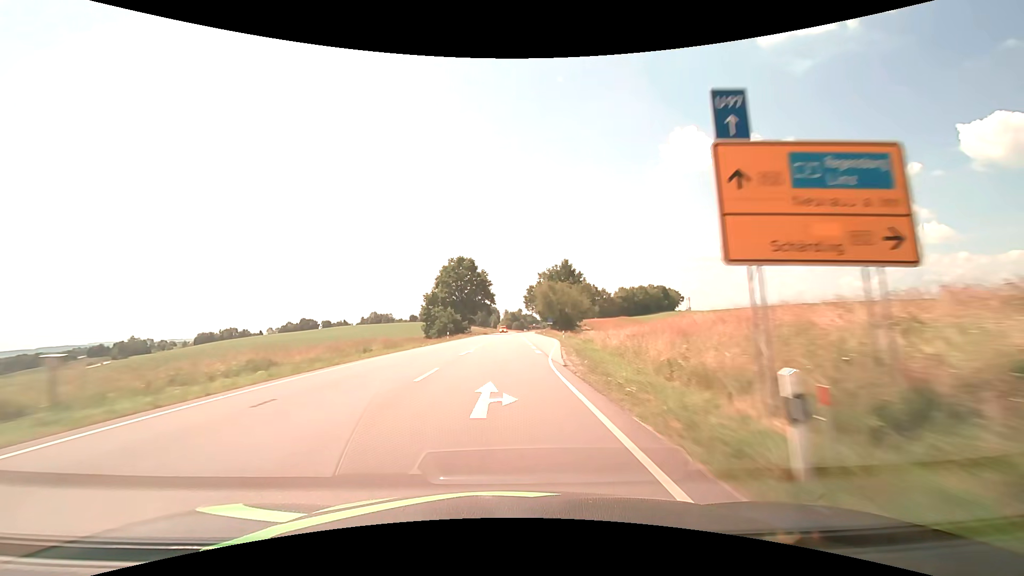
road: secondary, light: Day
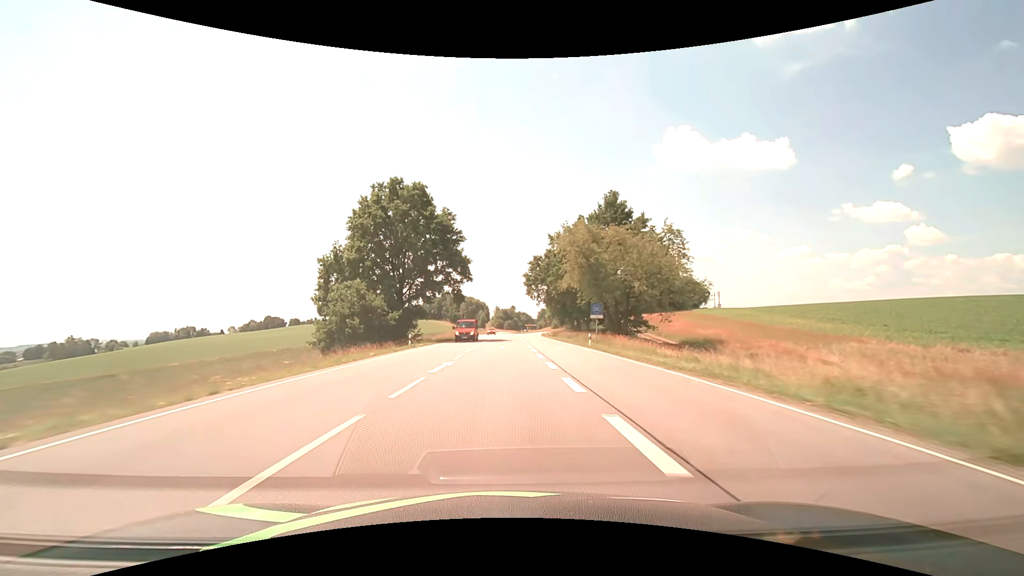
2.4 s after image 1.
(+0.6, +63.3) m; +1°
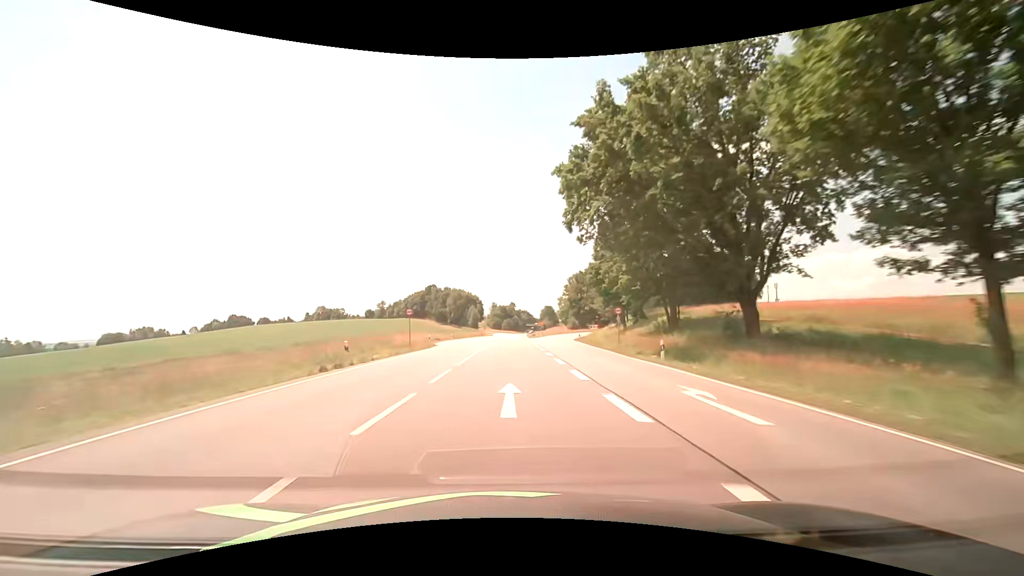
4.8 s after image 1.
(-0.1, +63.4) m; 0°
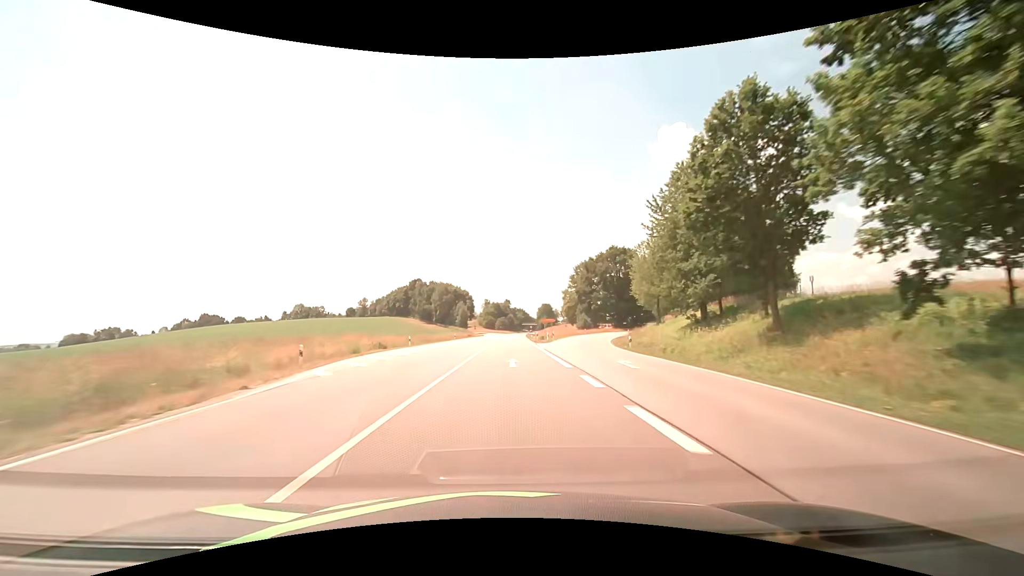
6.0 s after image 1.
(+0.2, +31.7) m; +1°
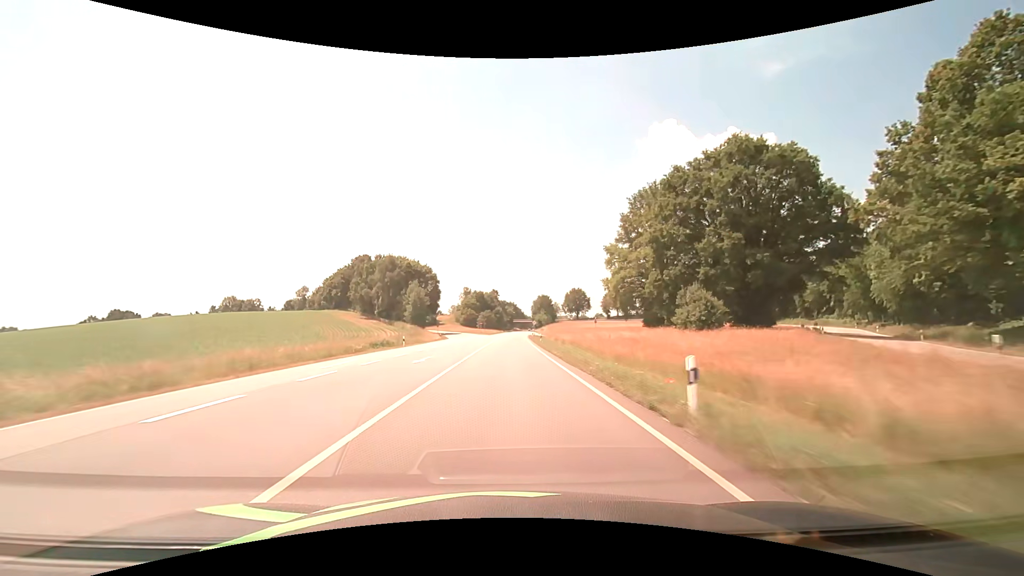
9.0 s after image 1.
(+0.9, +79.3) m; +1°
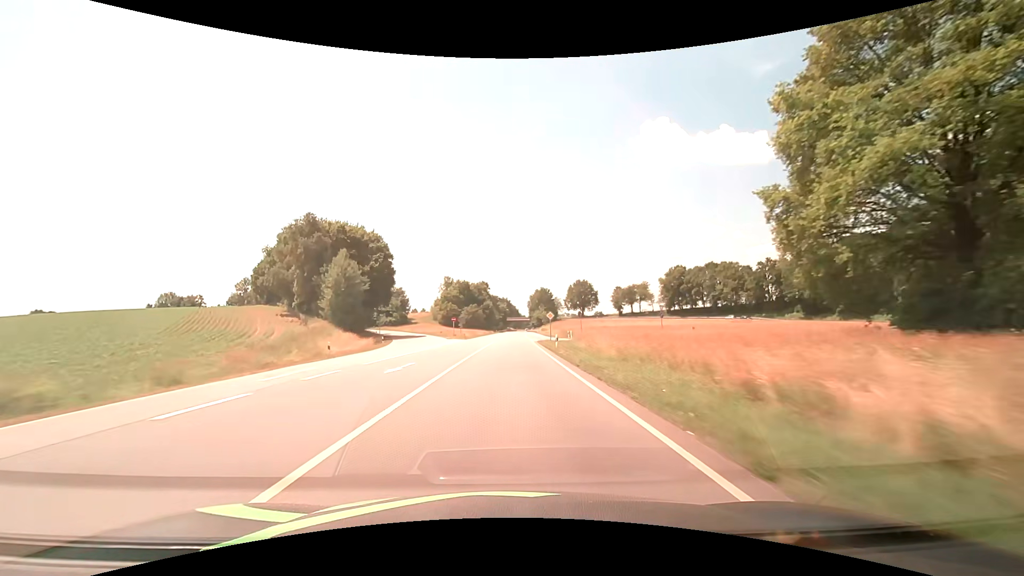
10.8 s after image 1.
(+0.3, +47.6) m; +1°
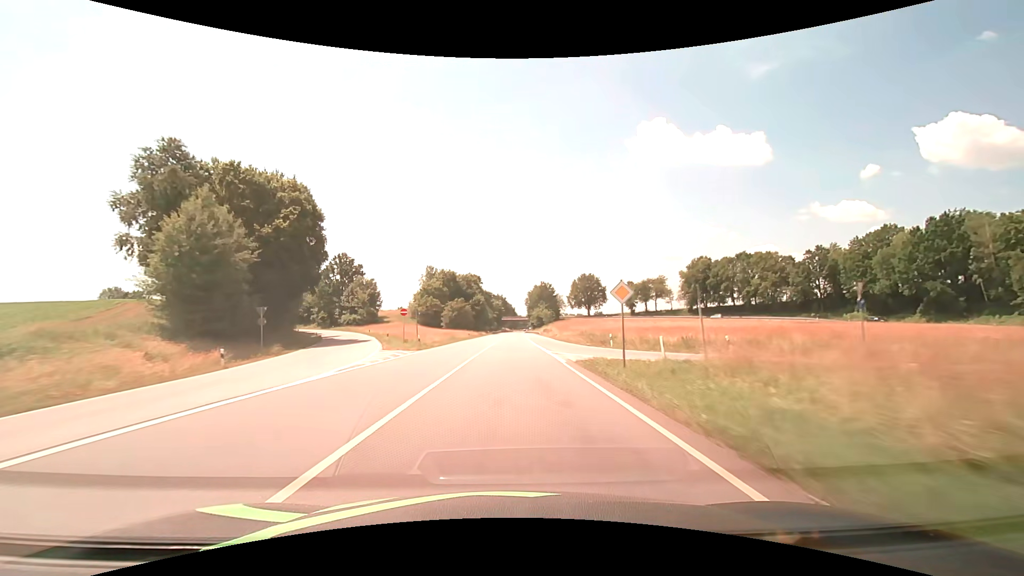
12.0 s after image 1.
(+0.1, +31.7) m; +1°
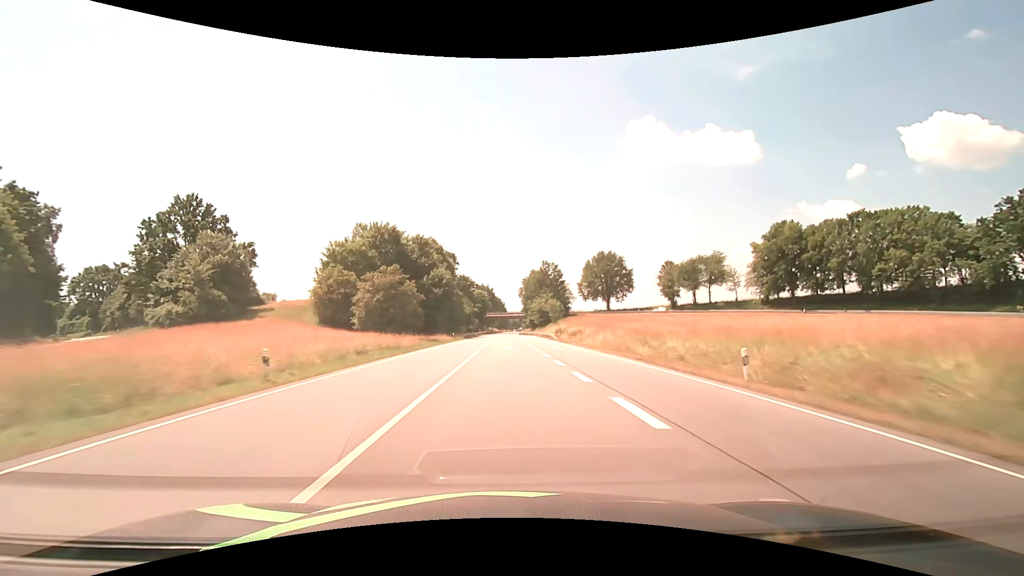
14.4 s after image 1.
(+0.6, +63.3) m; +1°
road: primary
(0, +10) (0, +20) (0, +30) (0, +40) (0, +50) (0, +60) (0, +70) (0, +80) (0, +90) (0, +100) m
